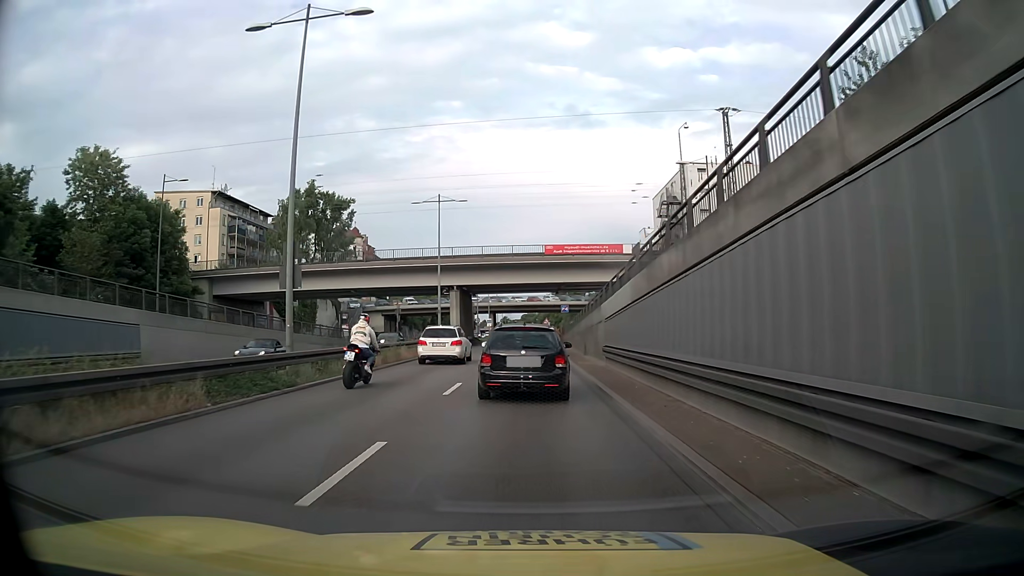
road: trunk_link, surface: asphalt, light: Day
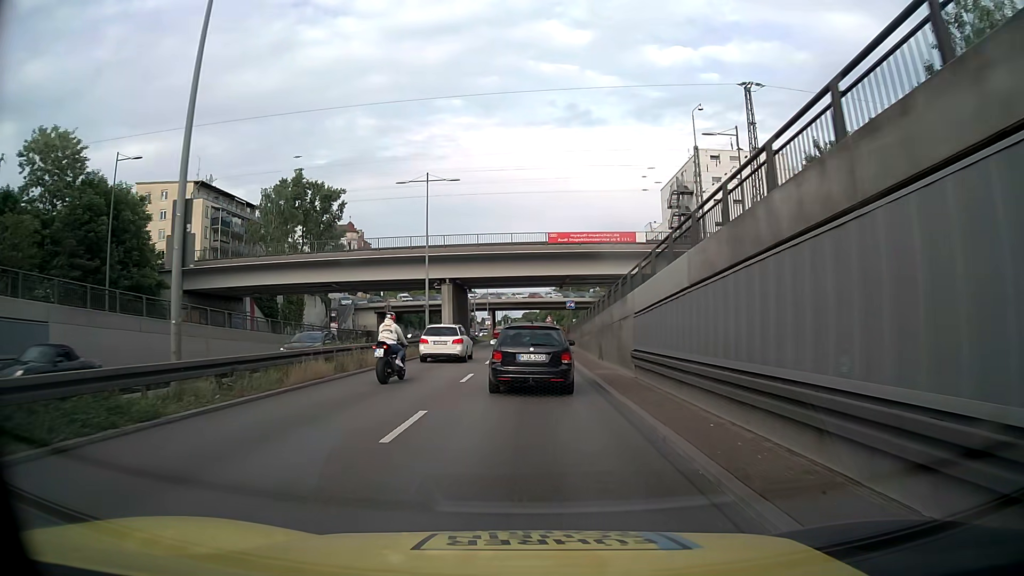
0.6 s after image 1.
(0.0, +6.1) m; 0°
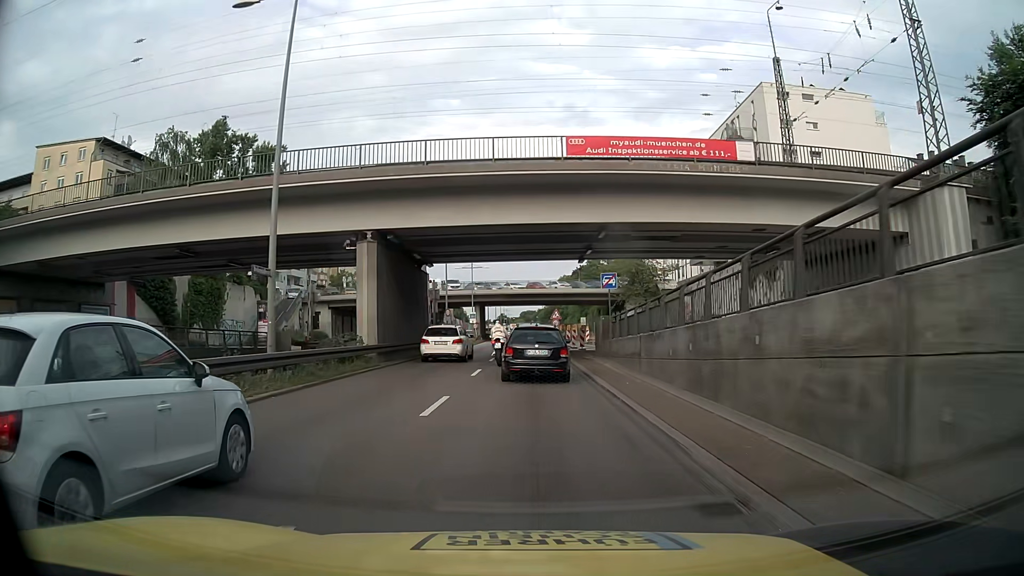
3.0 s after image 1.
(0.0, +24.7) m; 0°
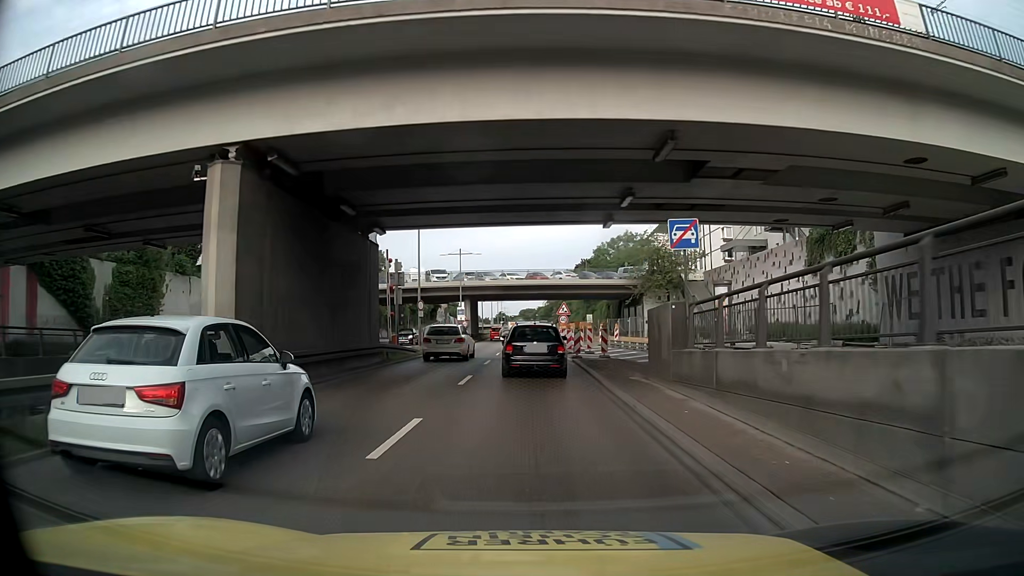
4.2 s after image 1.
(+0.1, +12.6) m; 0°
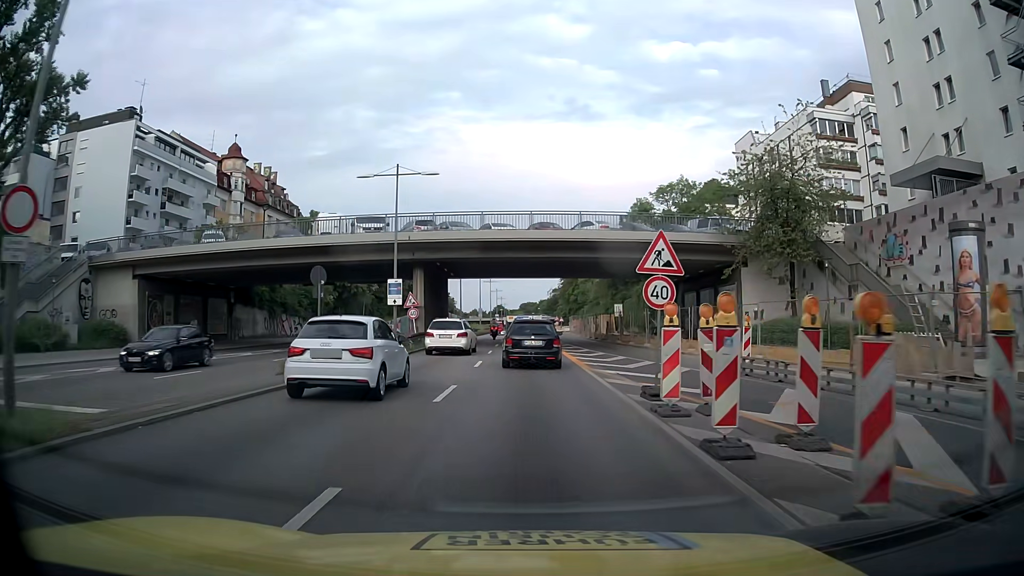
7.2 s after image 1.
(-0.4, +31.6) m; -1°
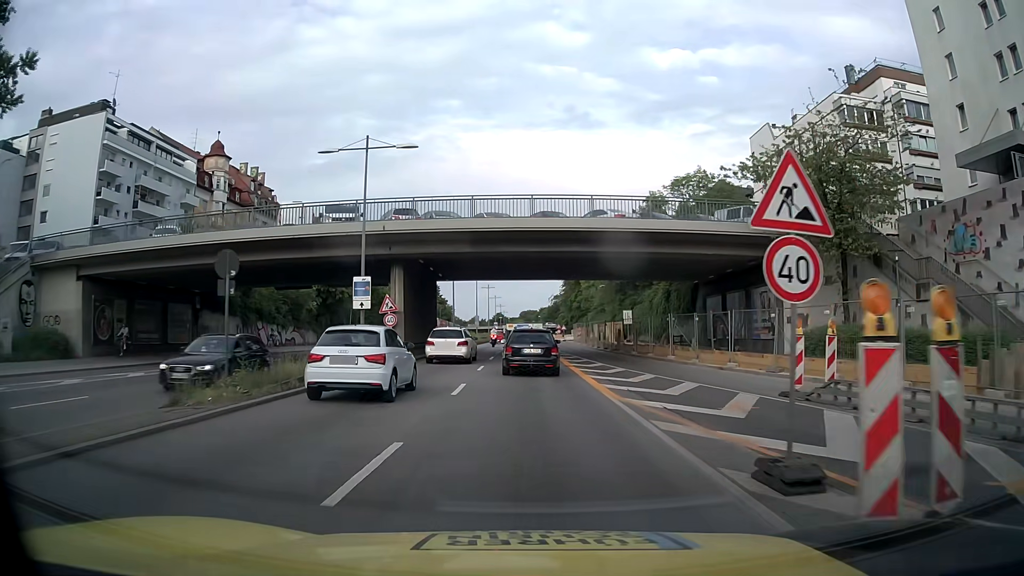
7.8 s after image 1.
(+0.1, +6.3) m; +1°
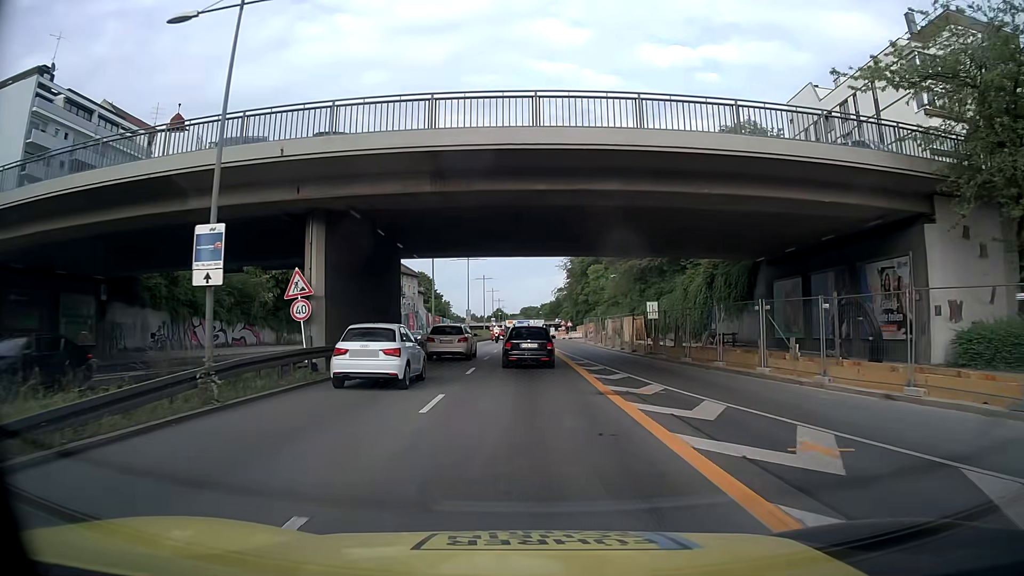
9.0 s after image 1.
(0.0, +12.5) m; 0°
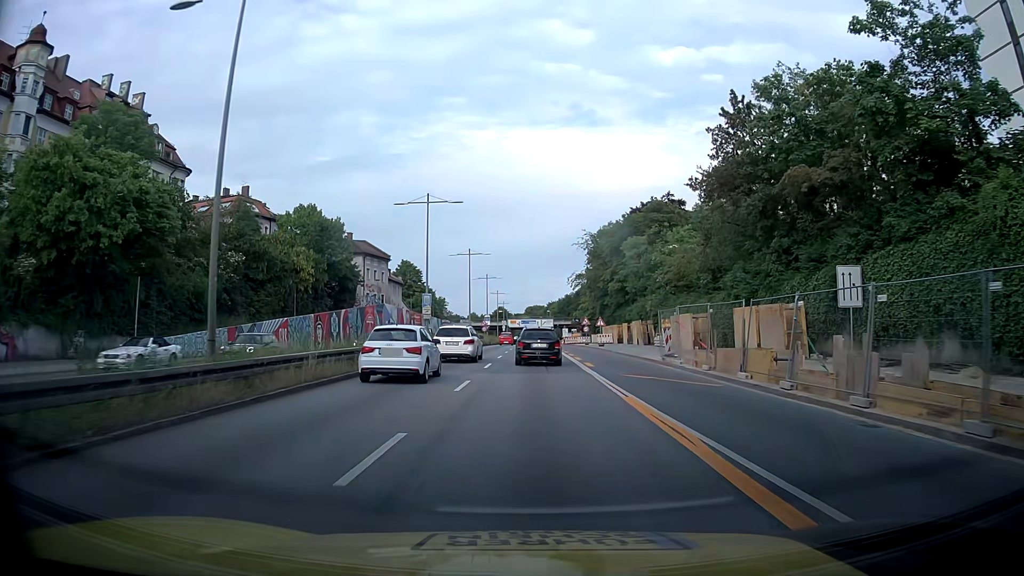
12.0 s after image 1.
(-0.6, +32.2) m; 0°
(0, +10) (0, +20) (0, +30) (0, +40) (0, +50) (0, +60) (0, +70) (0, +80) (0, +90) (0, +100) m
